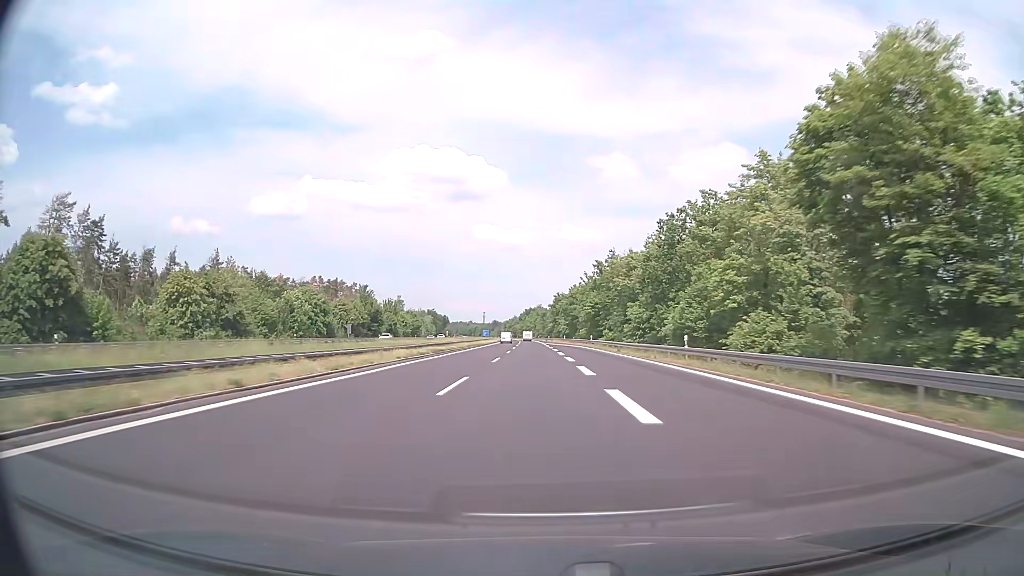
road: motorway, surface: asphalt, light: Day
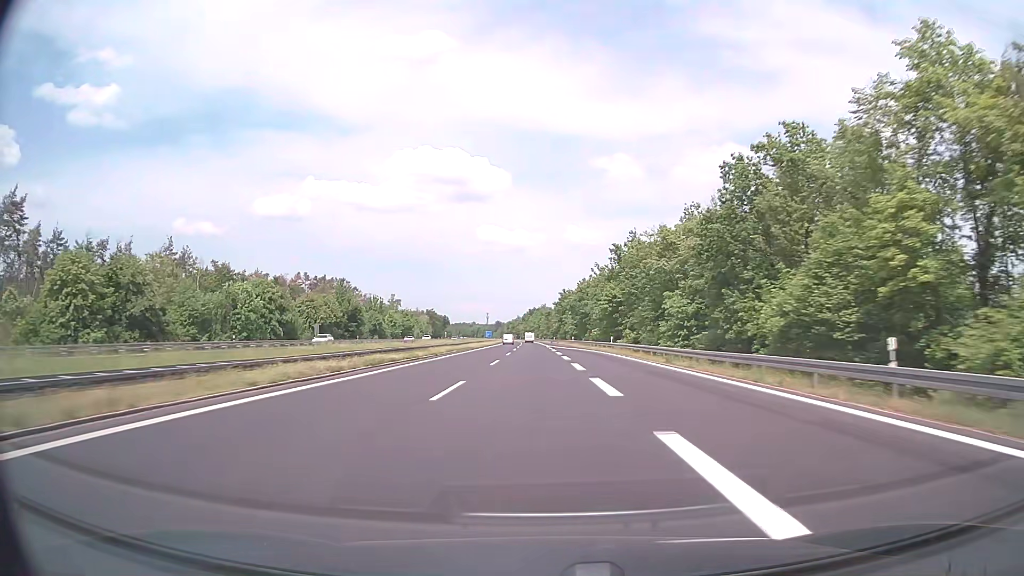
(-0.1, +19.1) m; 0°
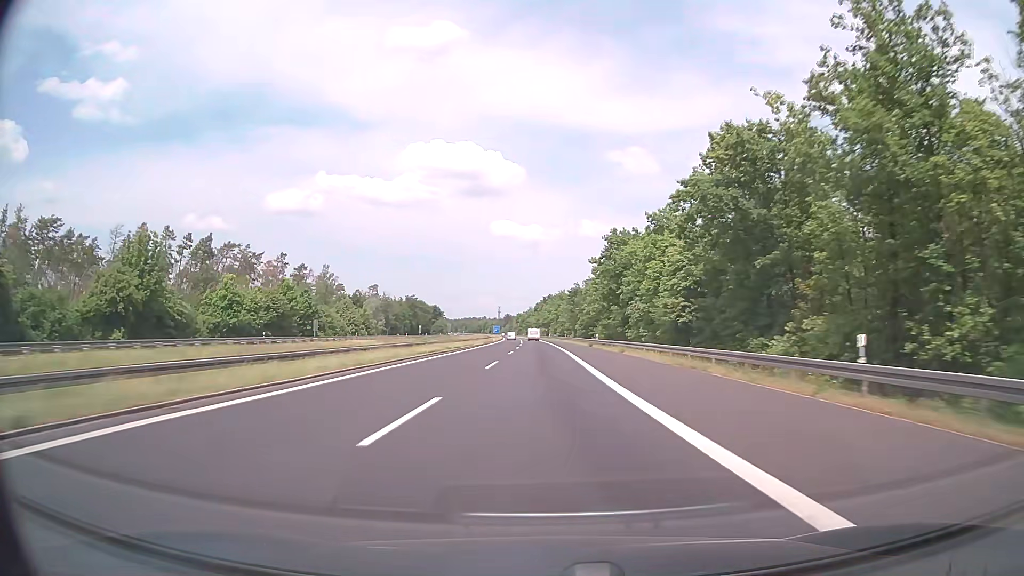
(-1.3, +95.4) m; -1°
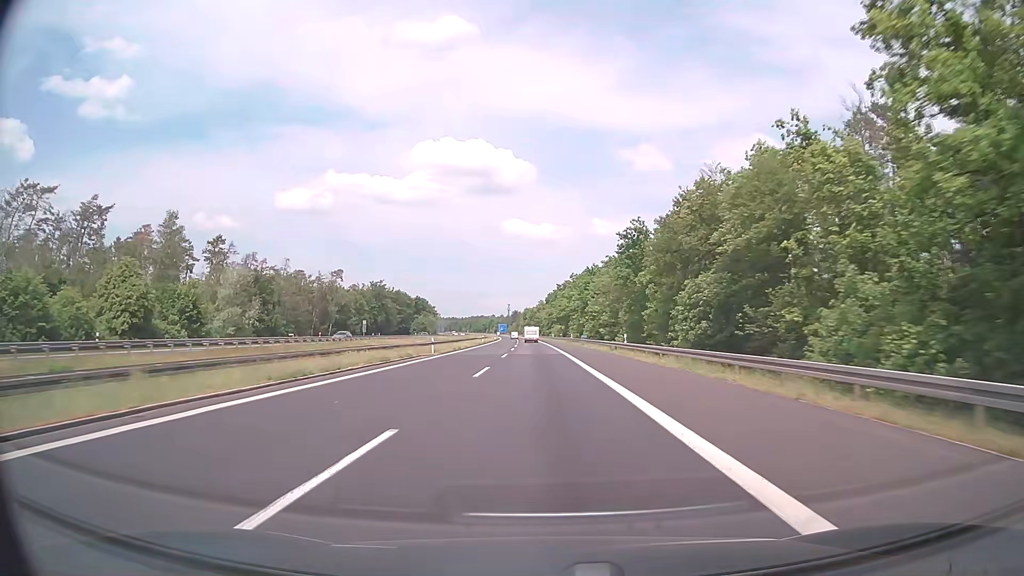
(-0.7, +76.3) m; -1°
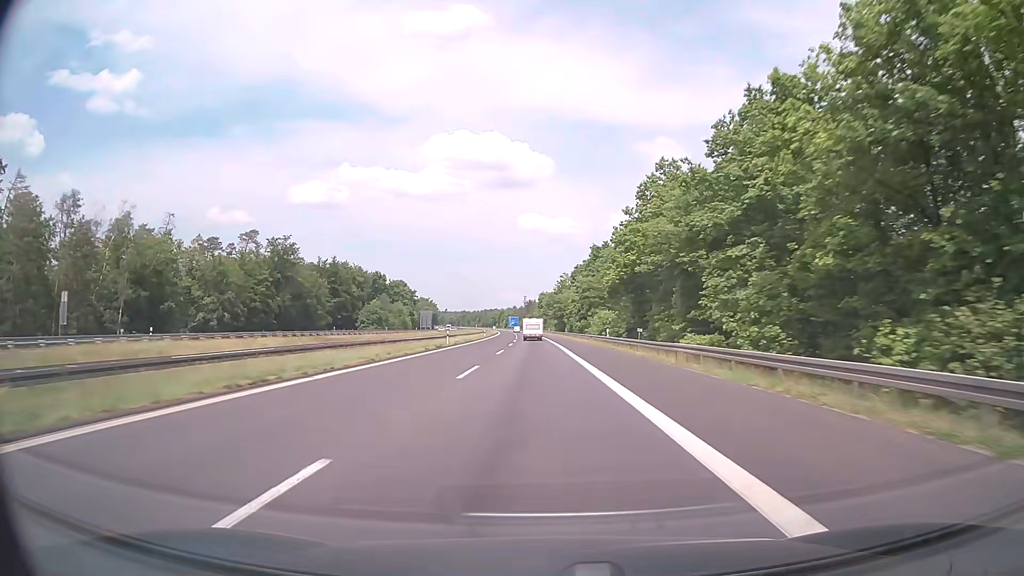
(-1.5, +91.8) m; -2°
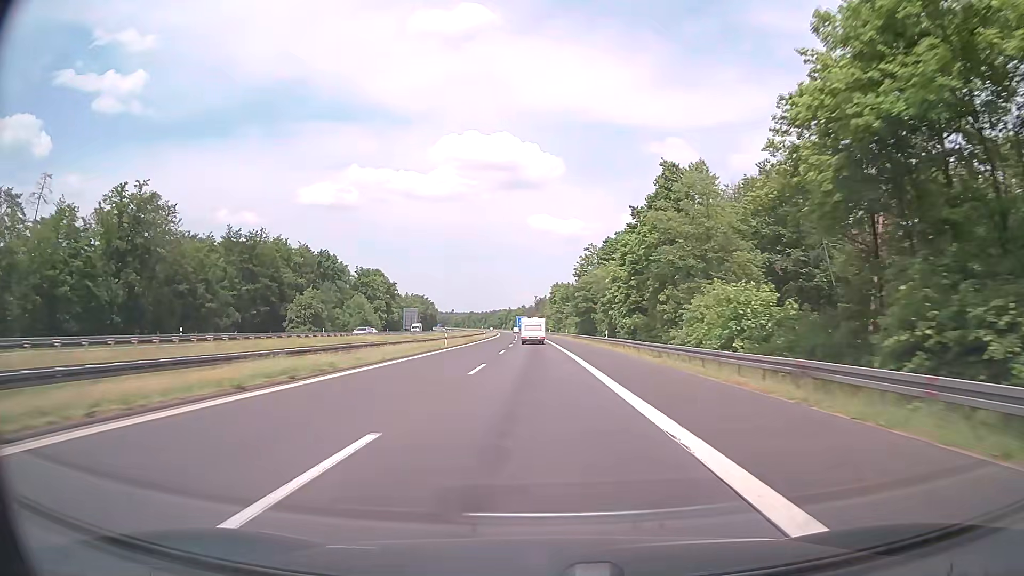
(-0.5, +51.0) m; -1°
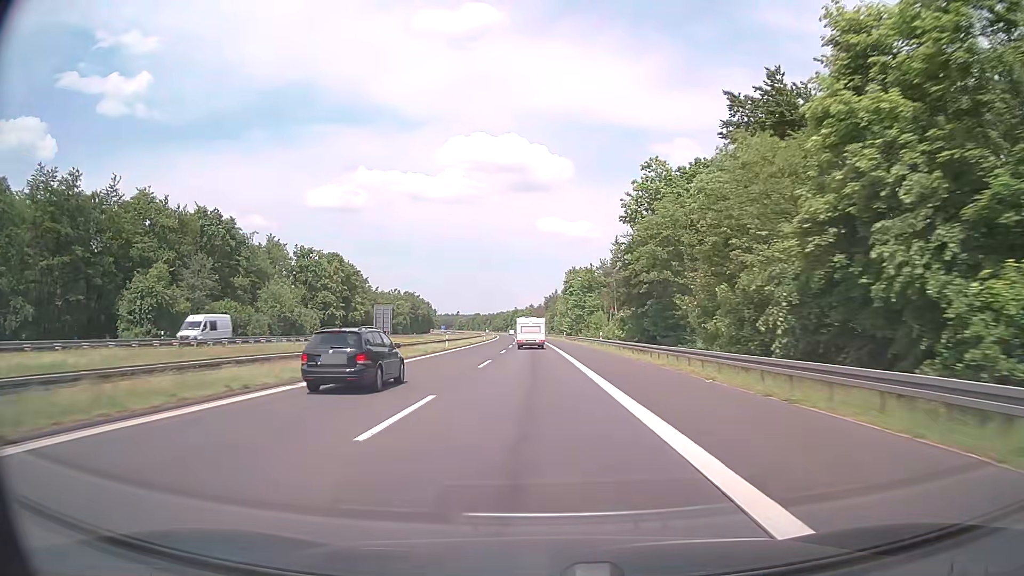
(-0.3, +47.8) m; -1°
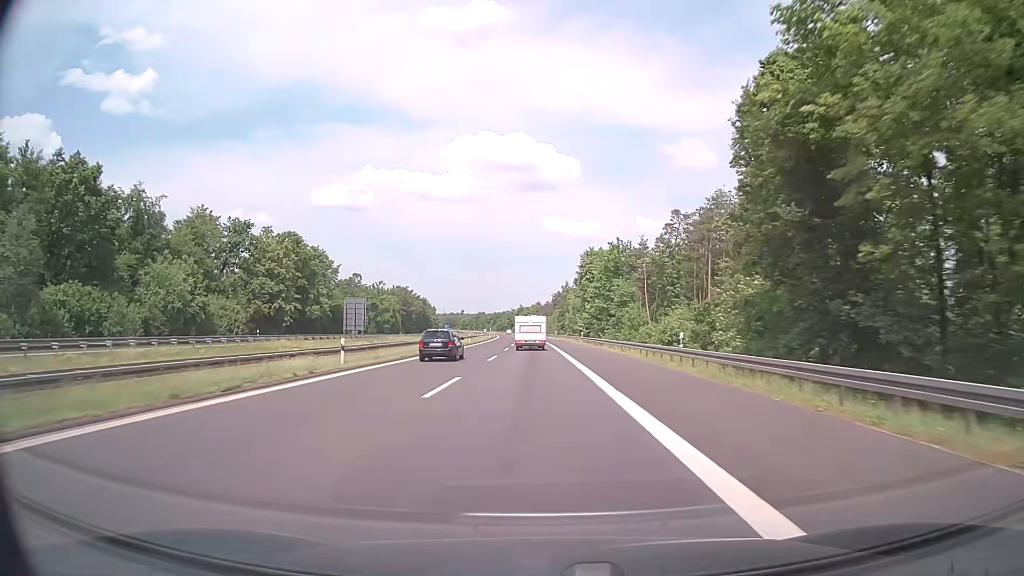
(-0.1, +30.2) m; -1°
(0, +10) (0, +20) (0, +30) (0, +40) (0, +50) (-1, +60) (-1, +70) (-1, +80) (-1, +90) (-2, +100) m
